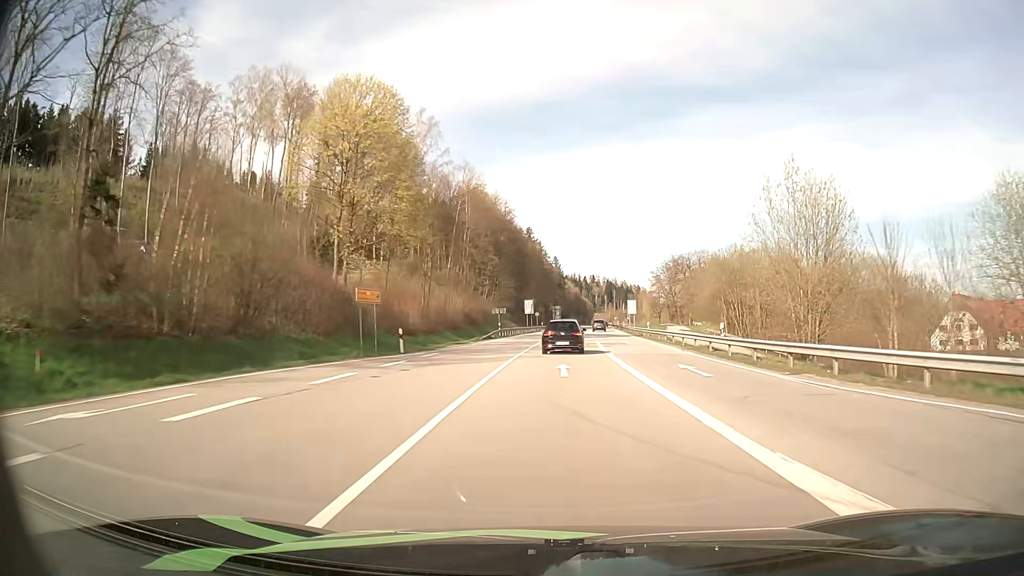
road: primary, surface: asphalt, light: Day
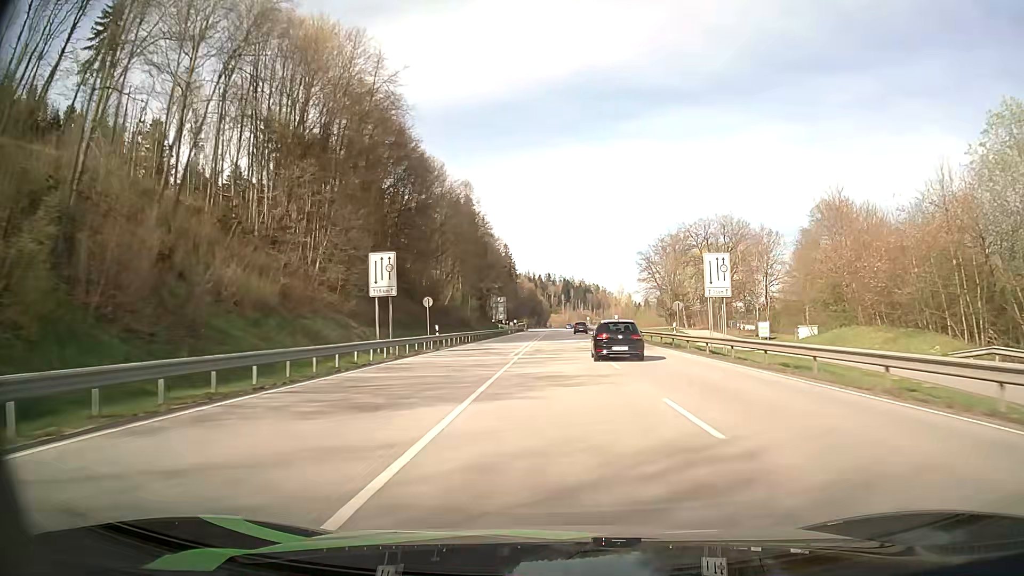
(+2.8, +71.5) m; +4°
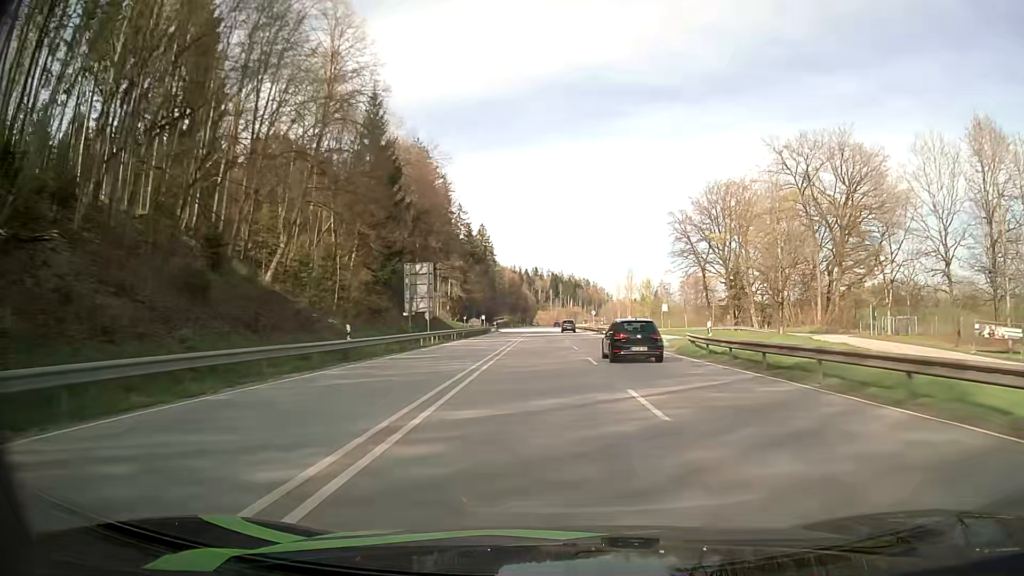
(+0.9, +58.6) m; +1°
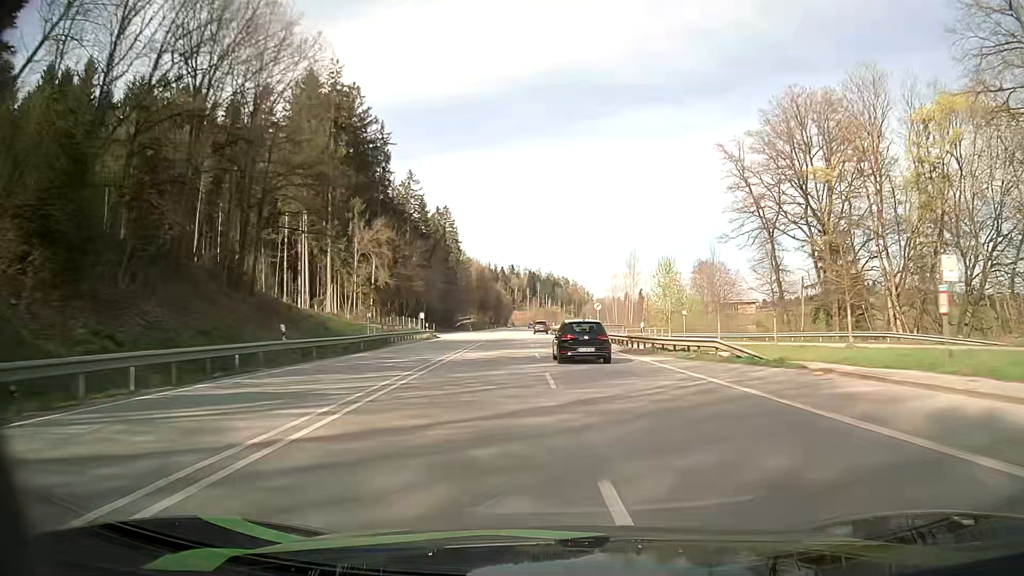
(+0.5, +43.4) m; +2°
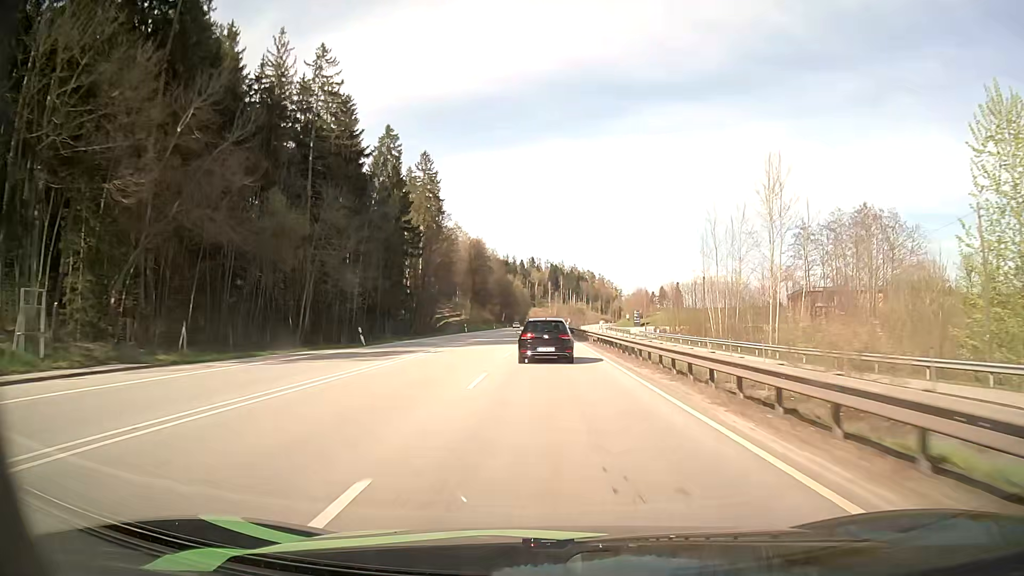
(-0.6, +72.2) m; -2°
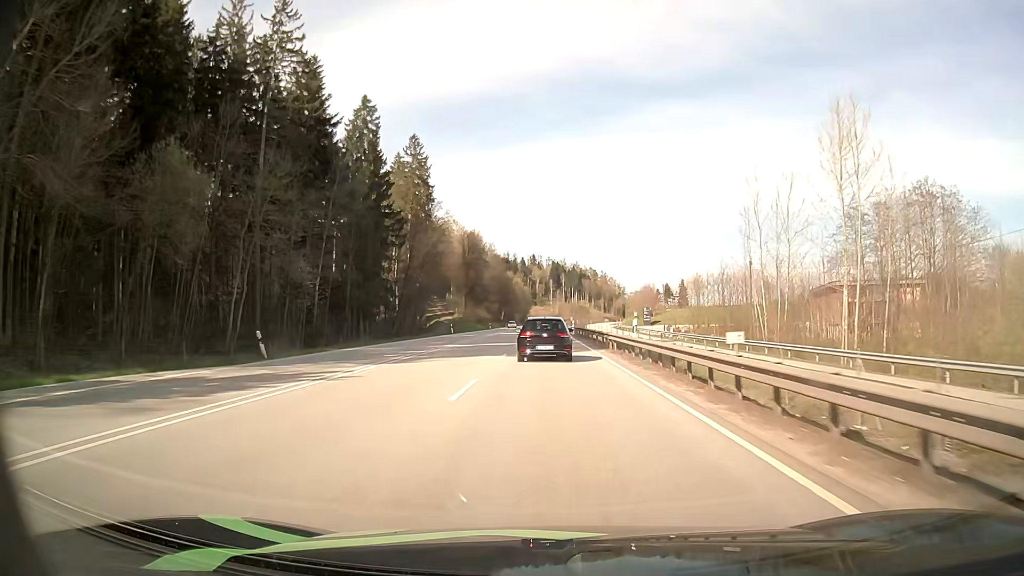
(0.0, +14.0) m; 0°
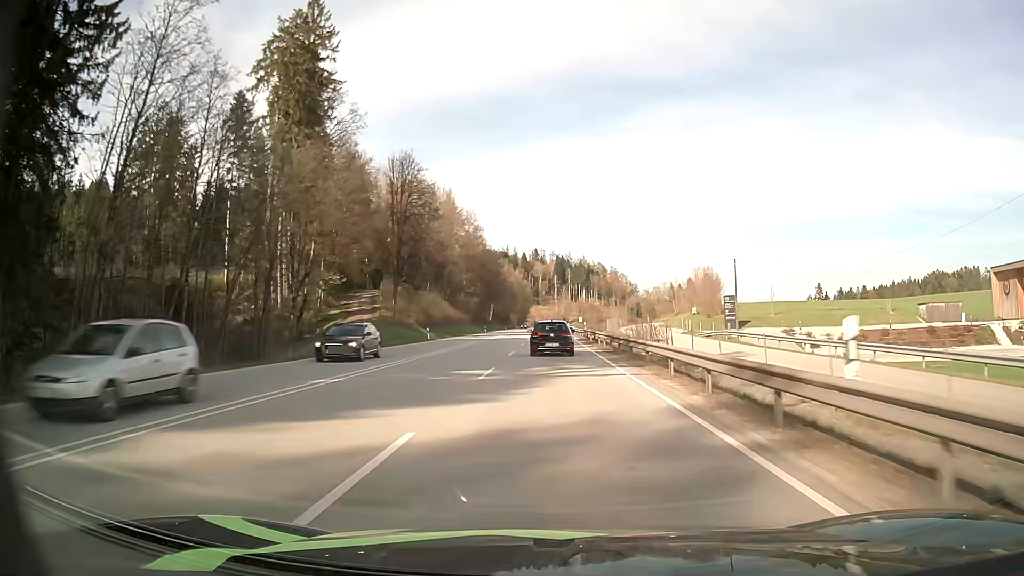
(-0.4, +66.8) m; 0°
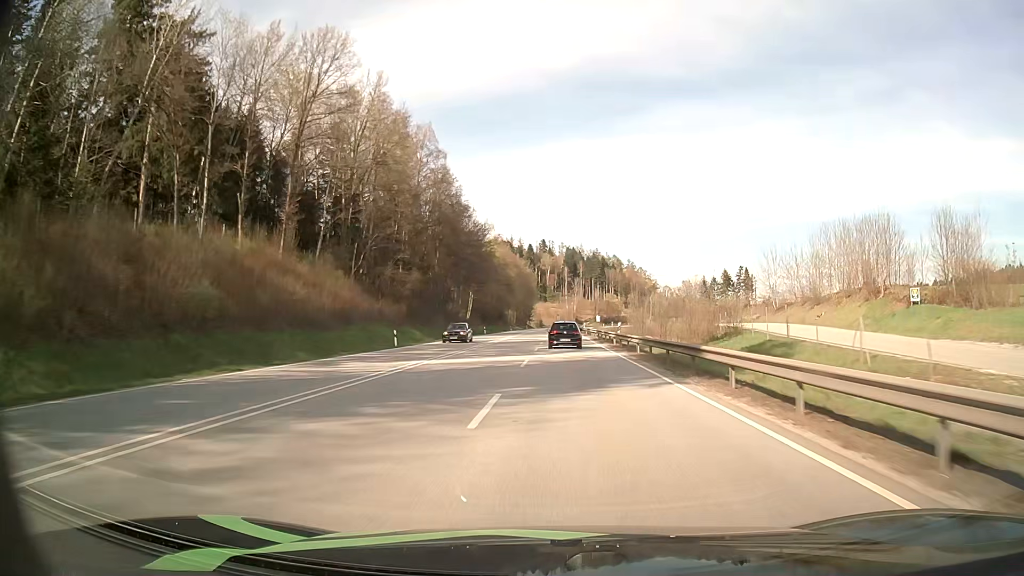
(-0.8, +67.4) m; -1°
(0, +10) (0, +20) (+1, +30) (+1, +40) (+1, +50) (+1, +60) (+2, +70) (+2, +80) (+2, +90) (+2, +100) m
